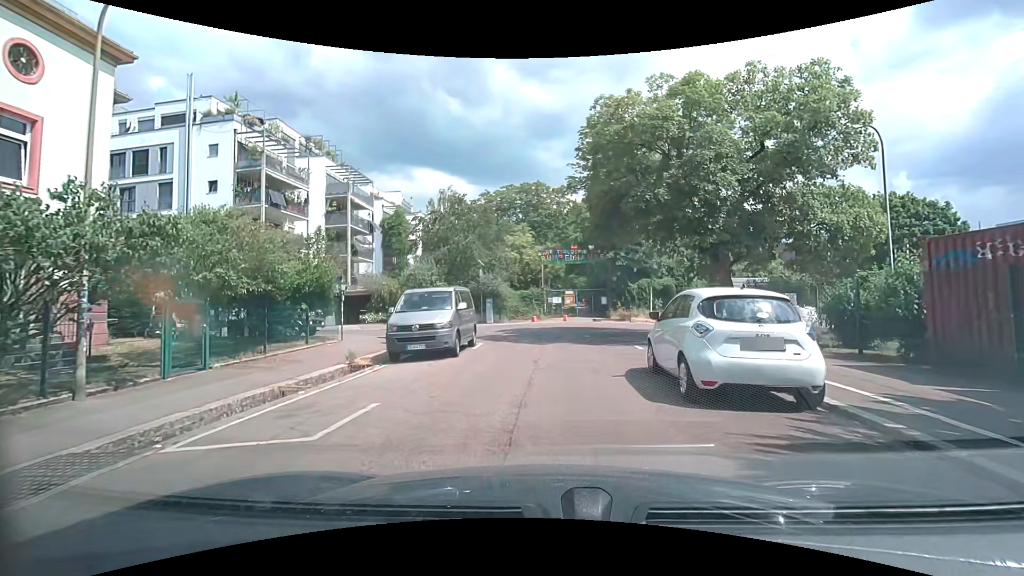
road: residential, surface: asphalt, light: Day
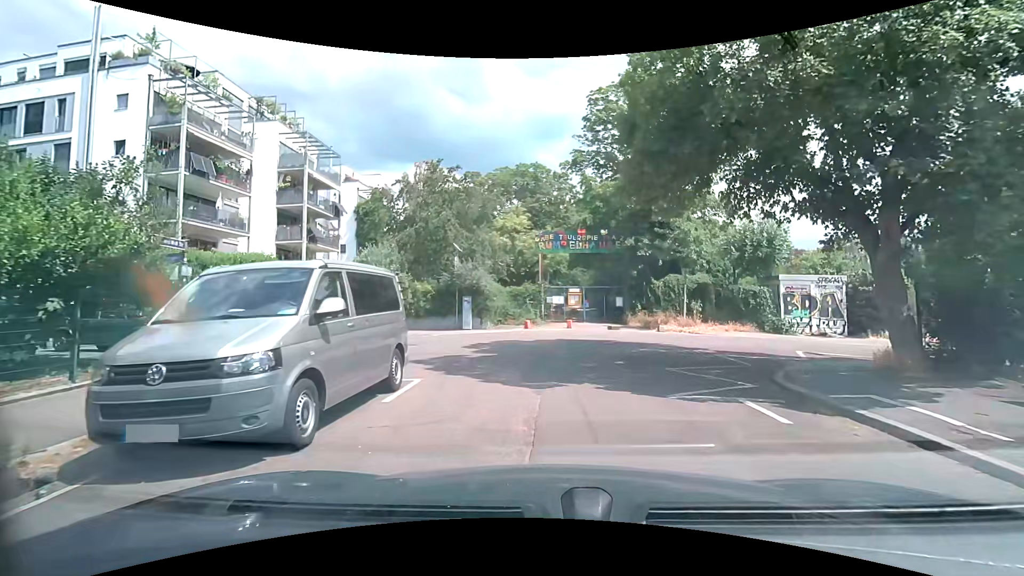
(0.0, +8.5) m; 0°
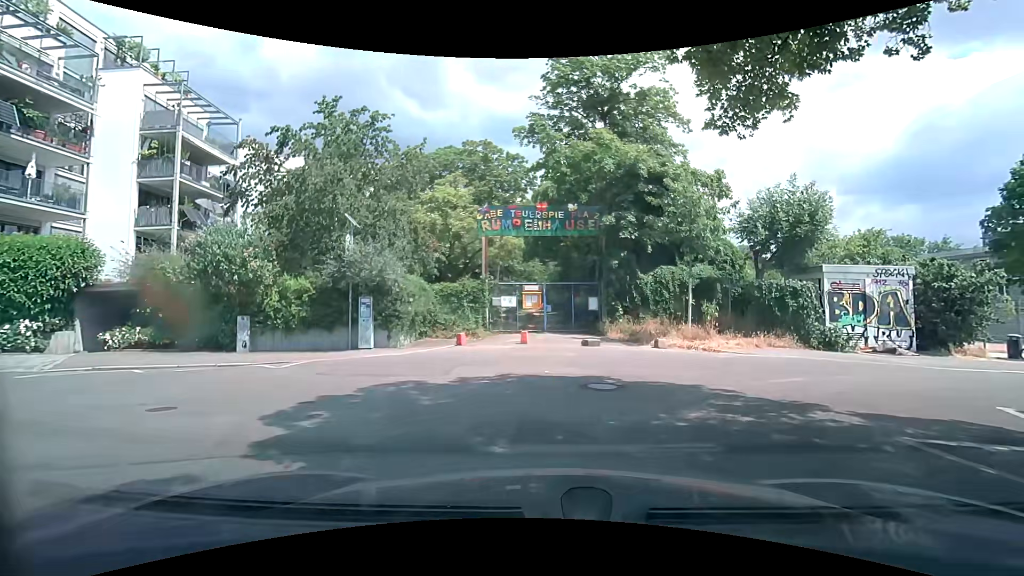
(+0.3, +8.2) m; +6°
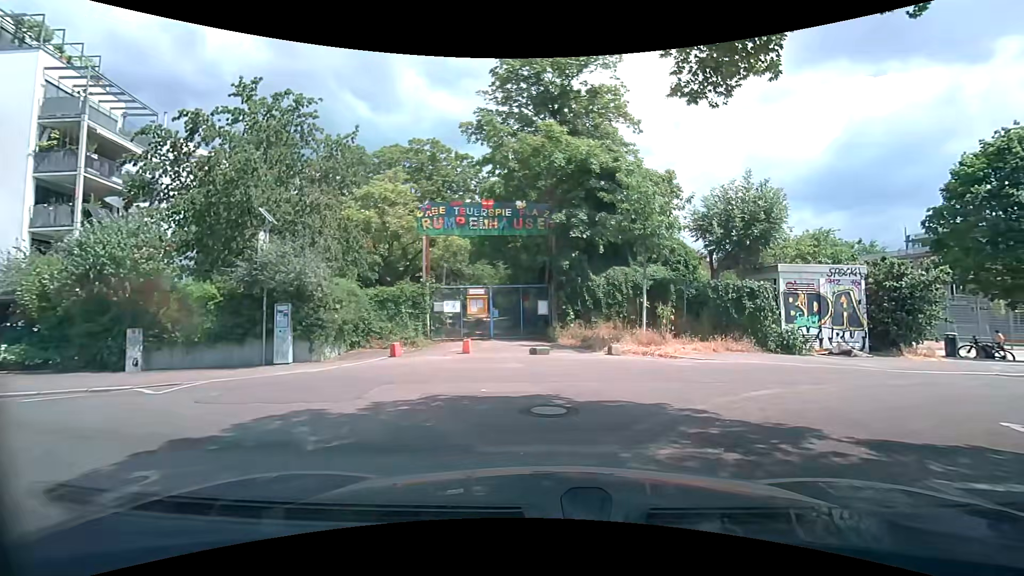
(+0.1, +1.6) m; +4°
